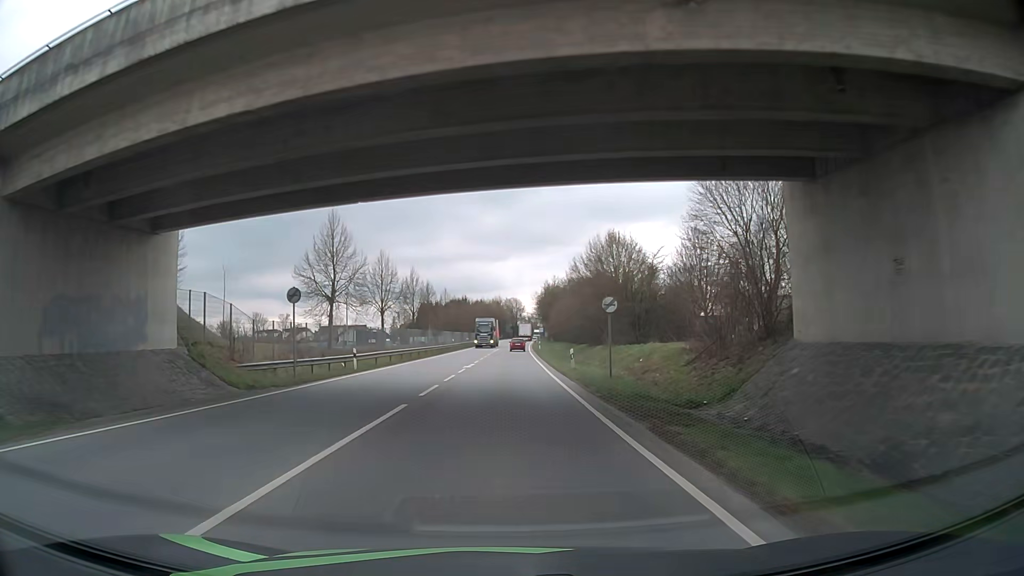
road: primary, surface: asphalt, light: Day
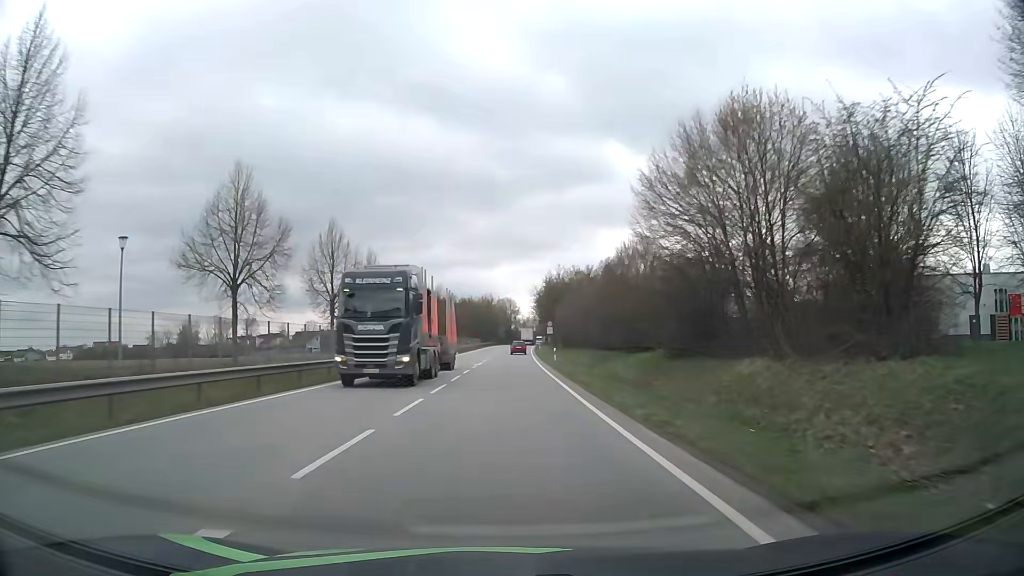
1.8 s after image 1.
(-0.2, +34.1) m; +1°
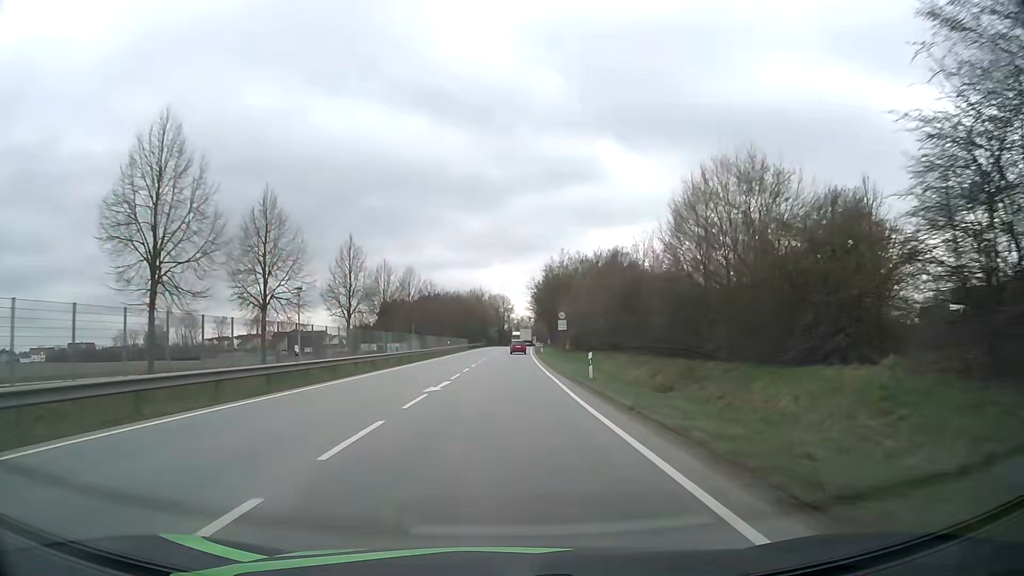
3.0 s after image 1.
(0.0, +22.9) m; 0°
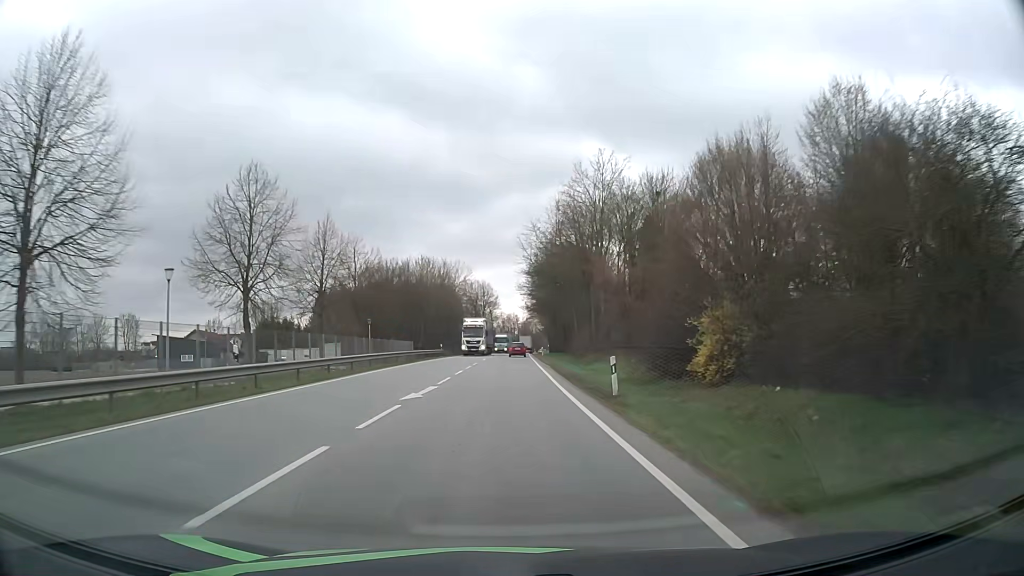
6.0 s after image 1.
(+0.9, +57.0) m; +2°
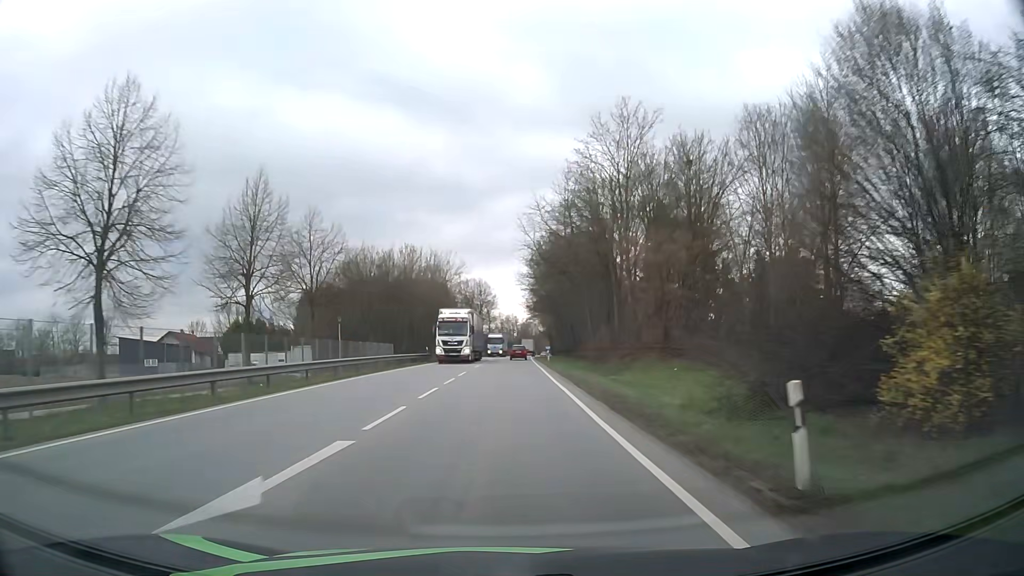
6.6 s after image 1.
(0.0, +11.4) m; 0°
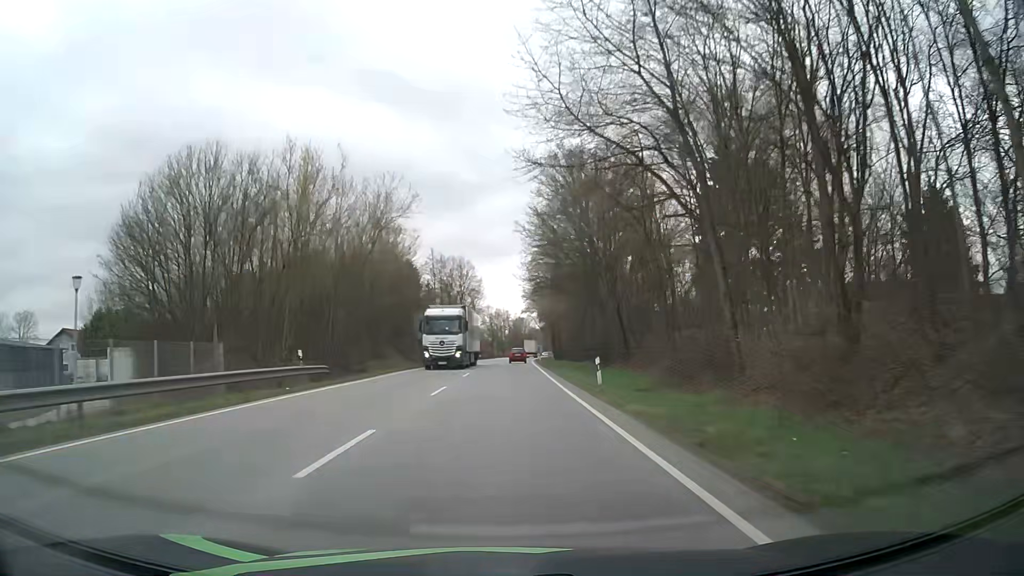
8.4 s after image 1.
(+0.2, +34.2) m; +1°
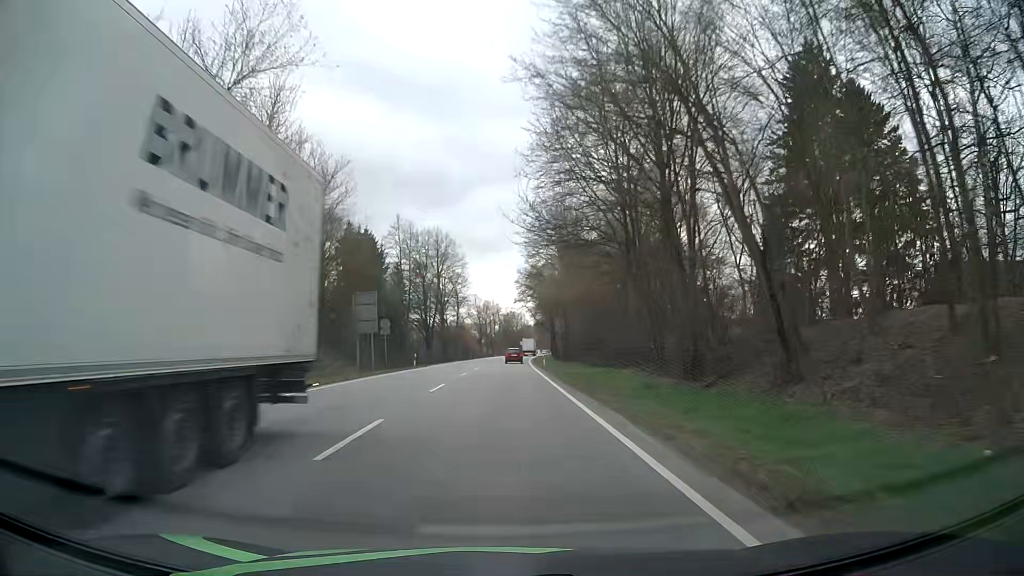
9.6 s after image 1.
(+0.1, +22.8) m; +1°
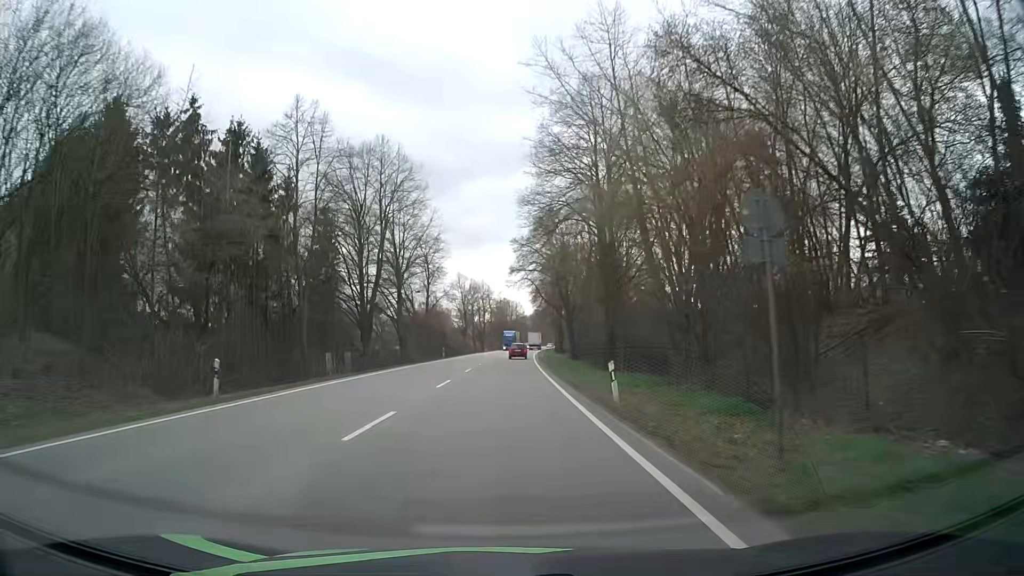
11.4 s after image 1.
(+0.1, +34.2) m; +1°
(0, +10) (0, +20) (0, +30) (0, +40) (0, +50) (+1, +60) (+1, +70) (+1, +80) (+2, +90) (+2, +100) m
